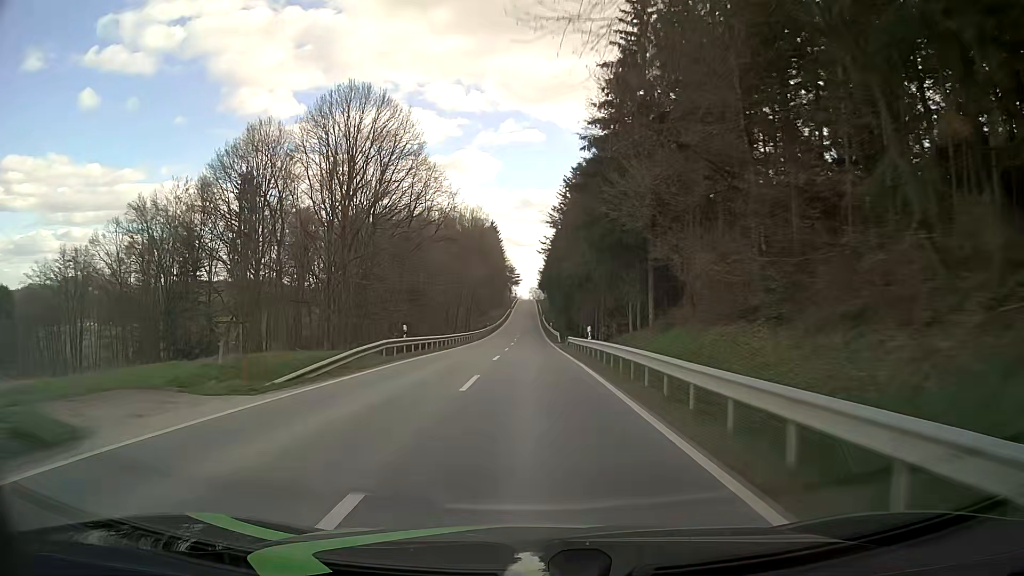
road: tertiary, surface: asphalt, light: Day
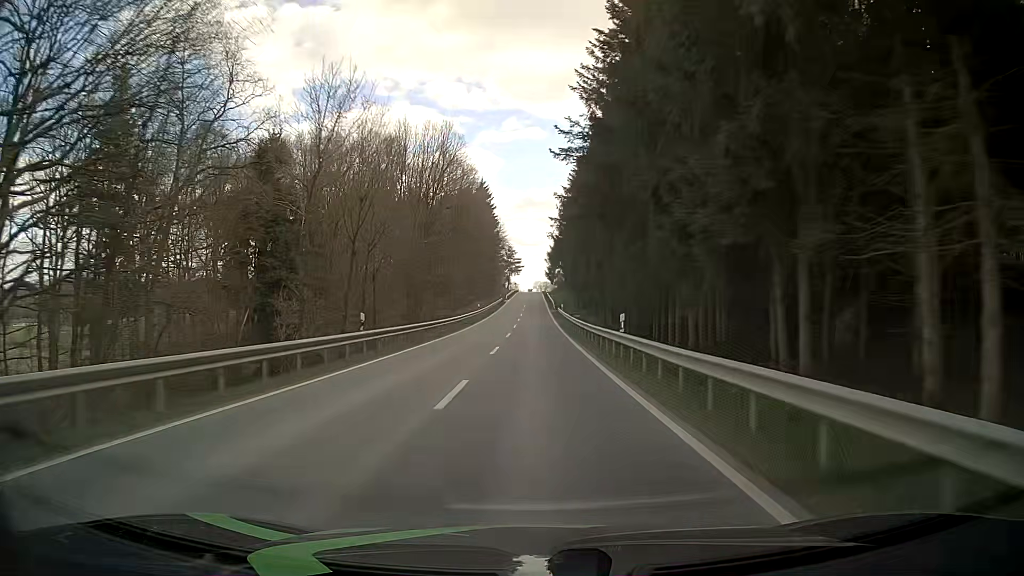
(-0.1, +64.4) m; 0°
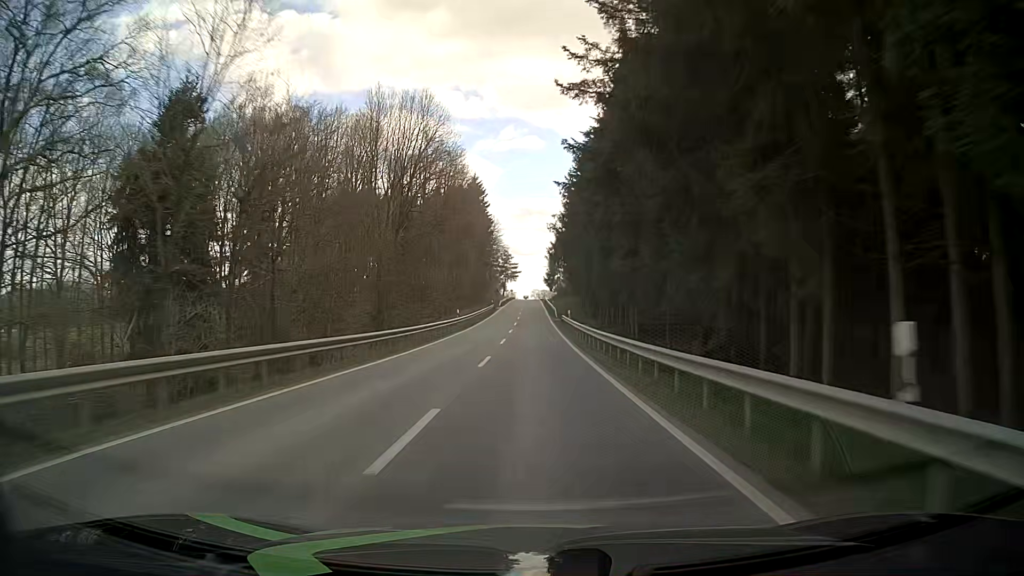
(0.0, +16.0) m; 0°
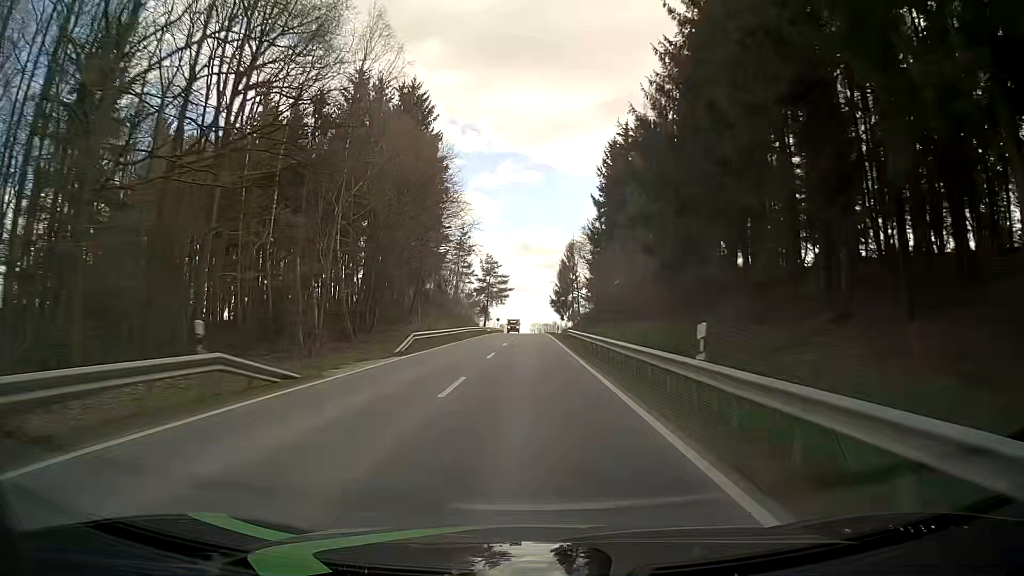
(+0.5, +78.7) m; 0°
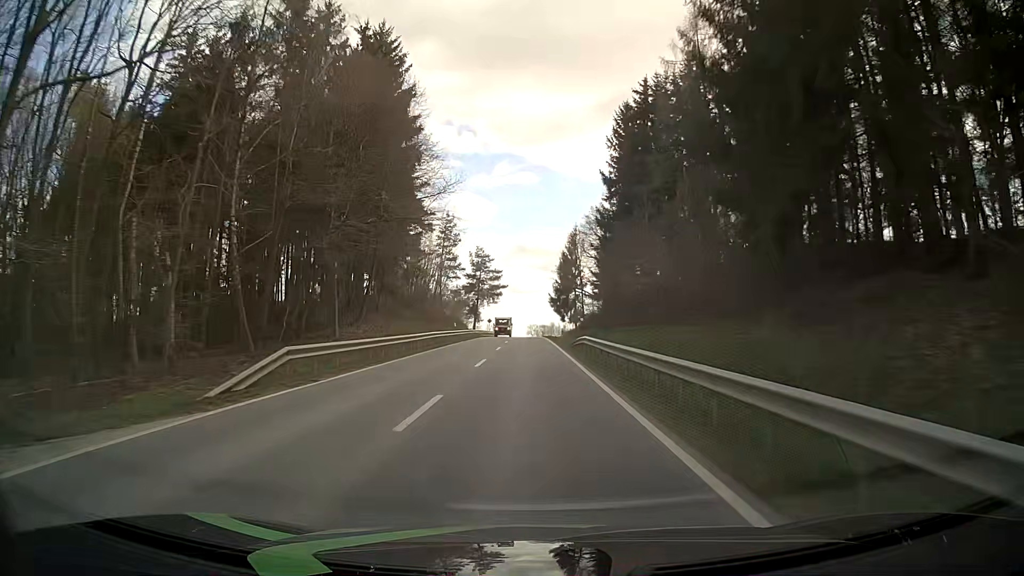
(+0.1, +15.5) m; 0°
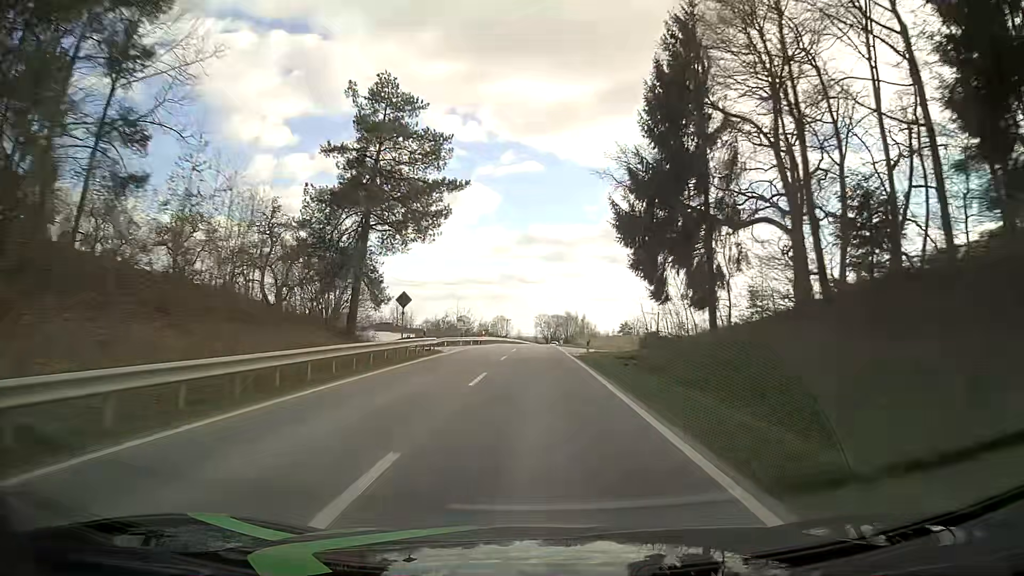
(-0.7, +77.9) m; -1°
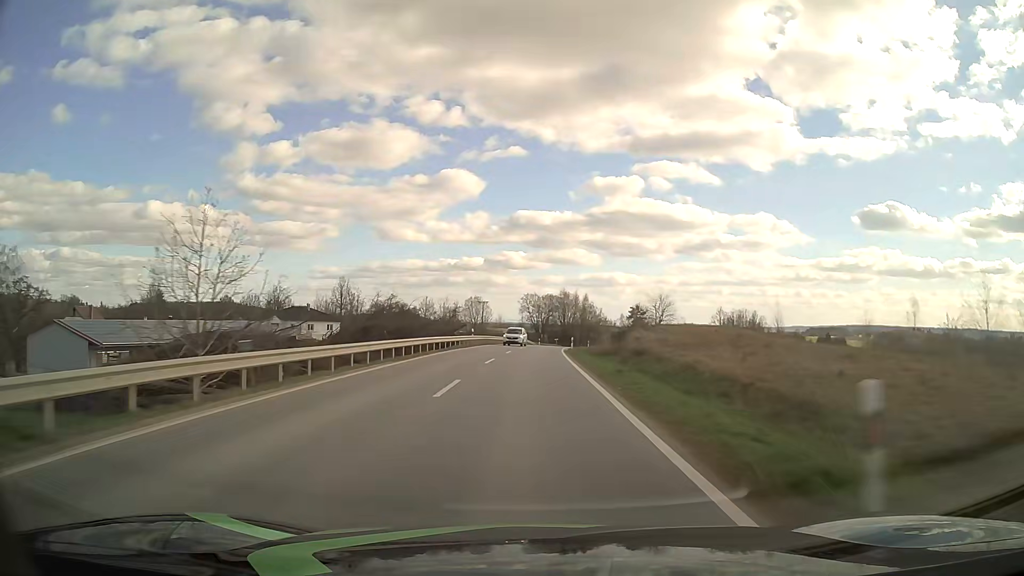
(+0.5, +63.2) m; +1°
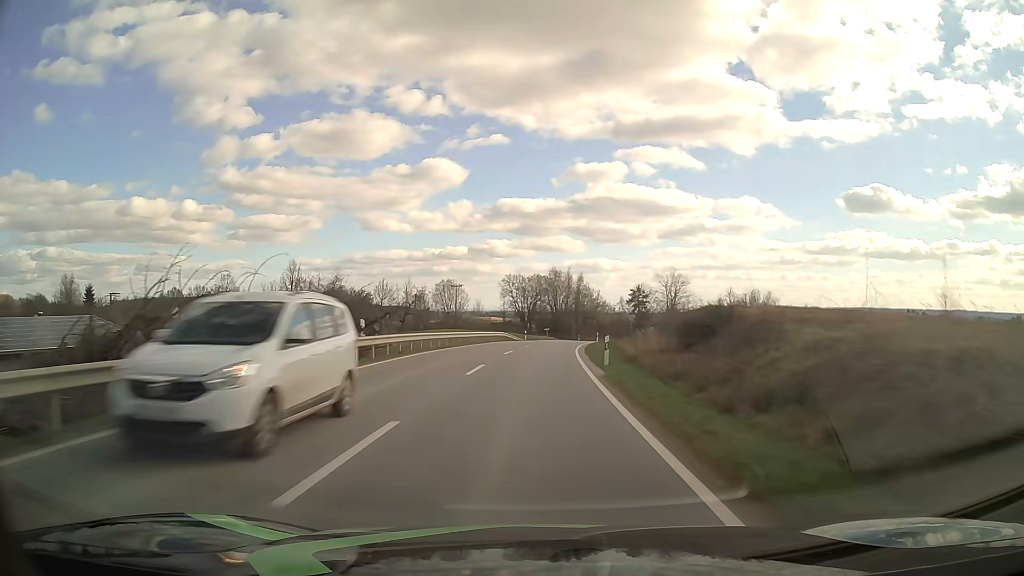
(+0.3, +31.8) m; +1°
(0, +10) (0, +20) (+1, +30) (+1, +40) (+2, +50) (+3, +60) (+4, +70) (+6, +80) (+8, +90) (+10, +99) m
